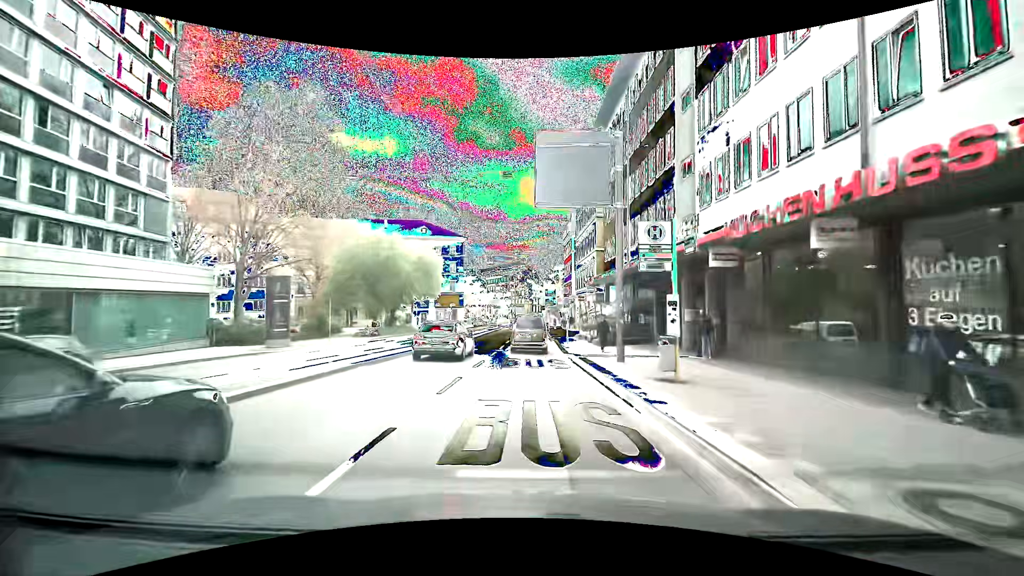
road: secondary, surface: asphalt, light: Day
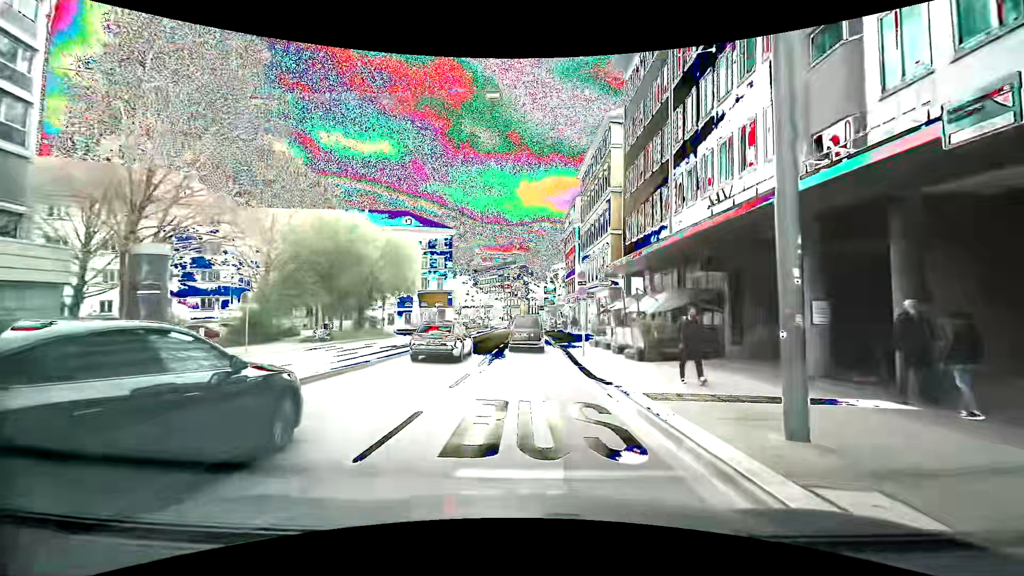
(0.0, +10.6) m; +1°
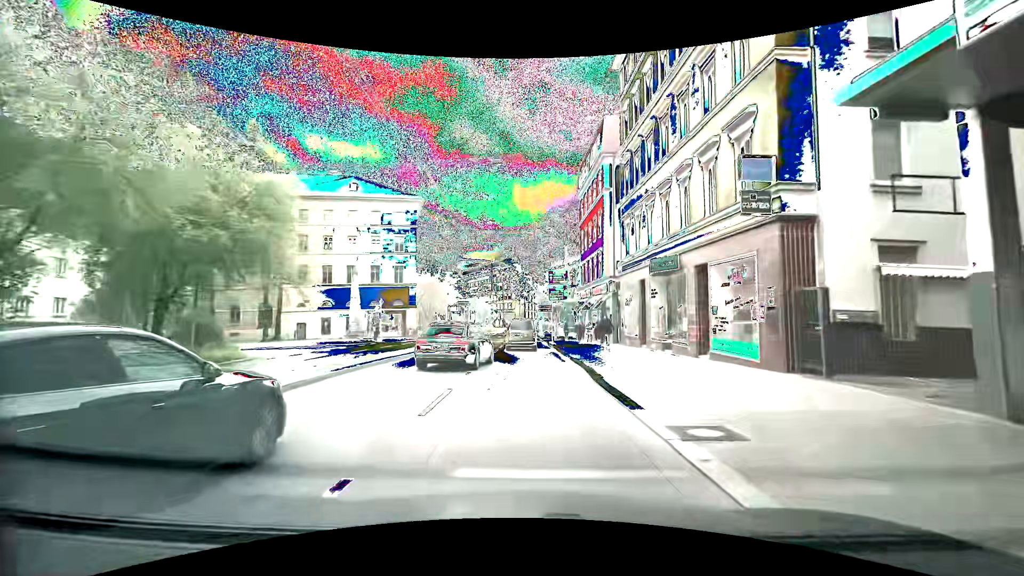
(-0.6, +27.4) m; -4°
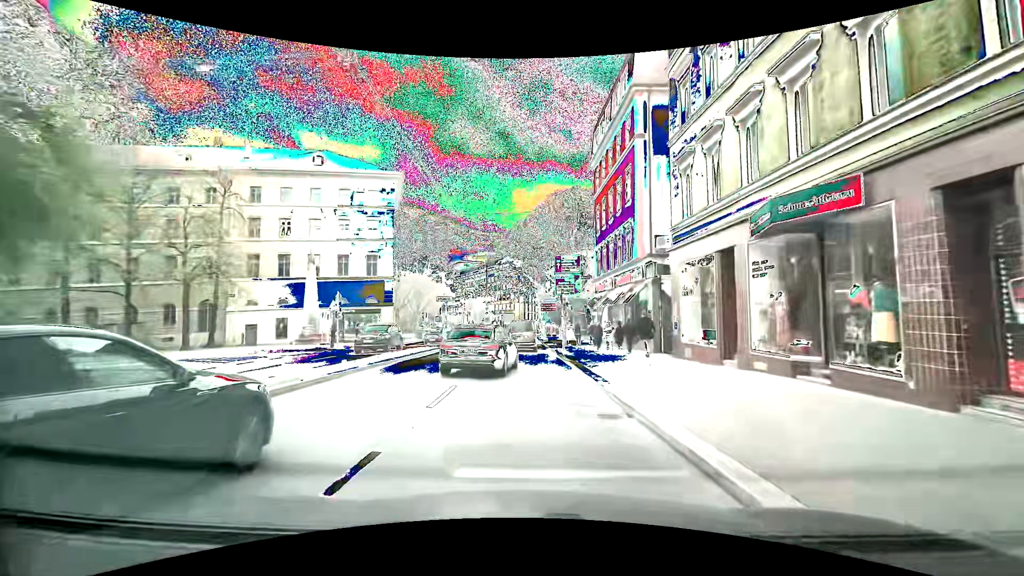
(+0.5, +11.1) m; +2°
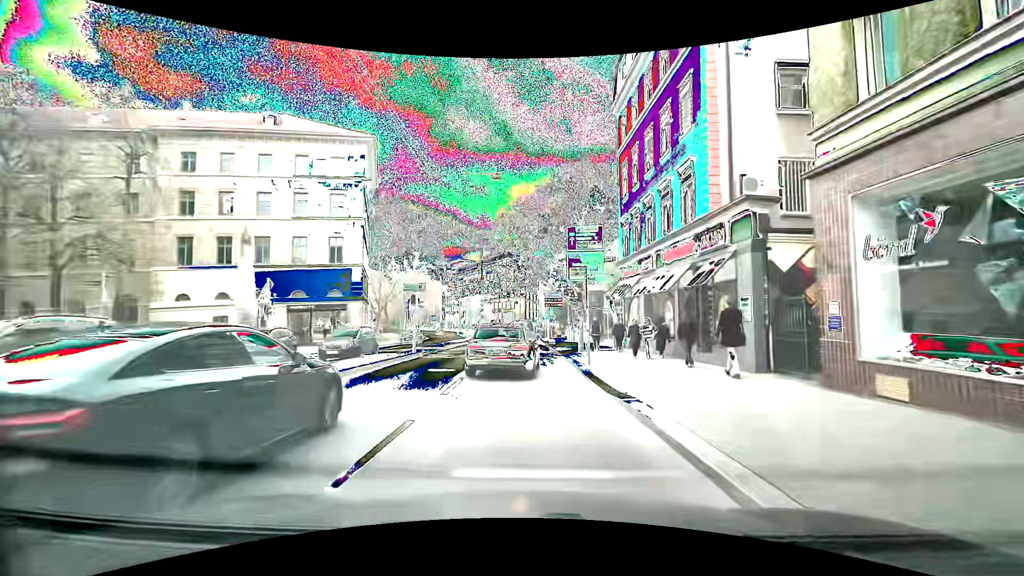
(+0.1, +10.3) m; 0°
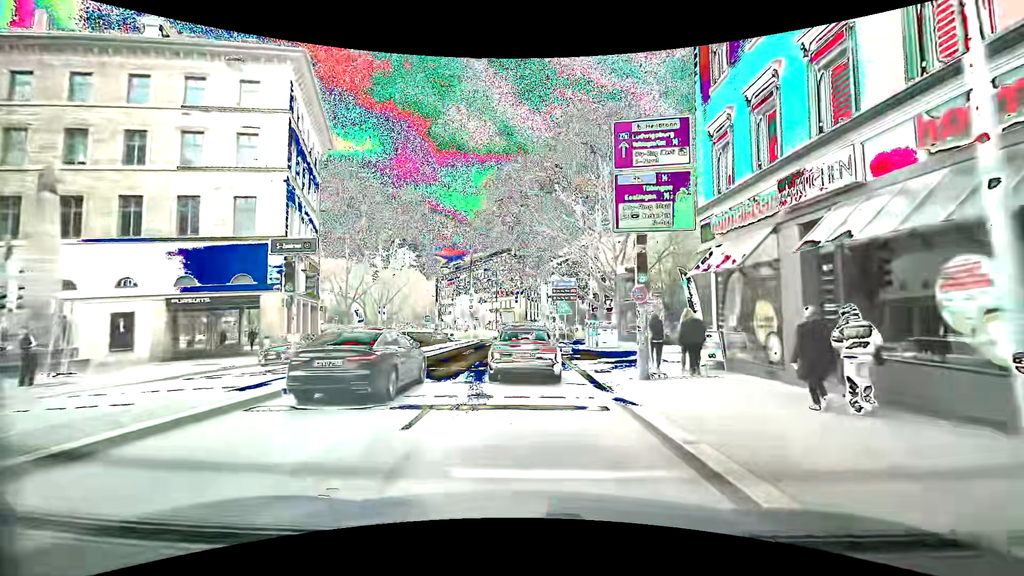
(+0.2, +14.0) m; +2°
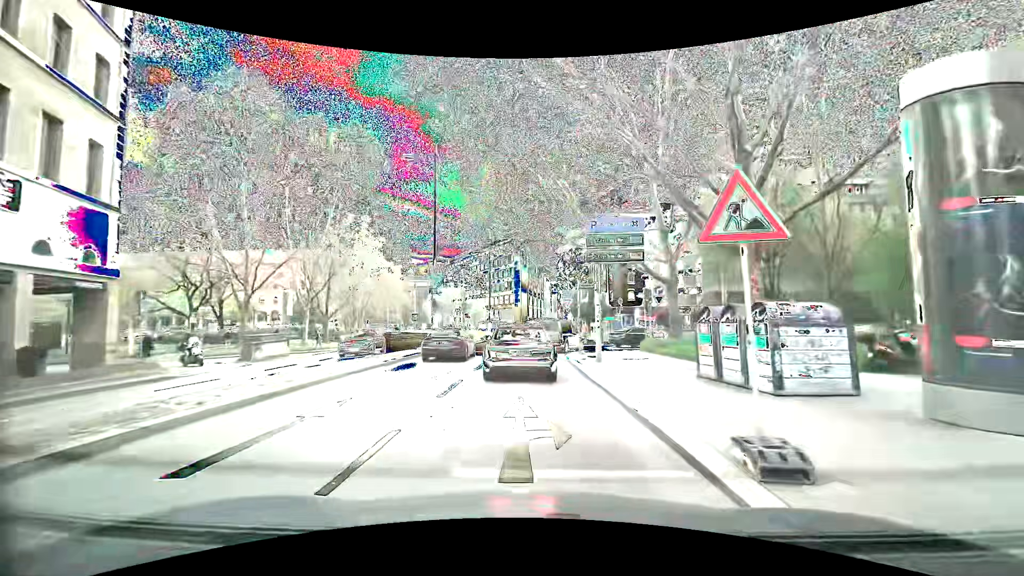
(-0.5, +22.2) m; -1°
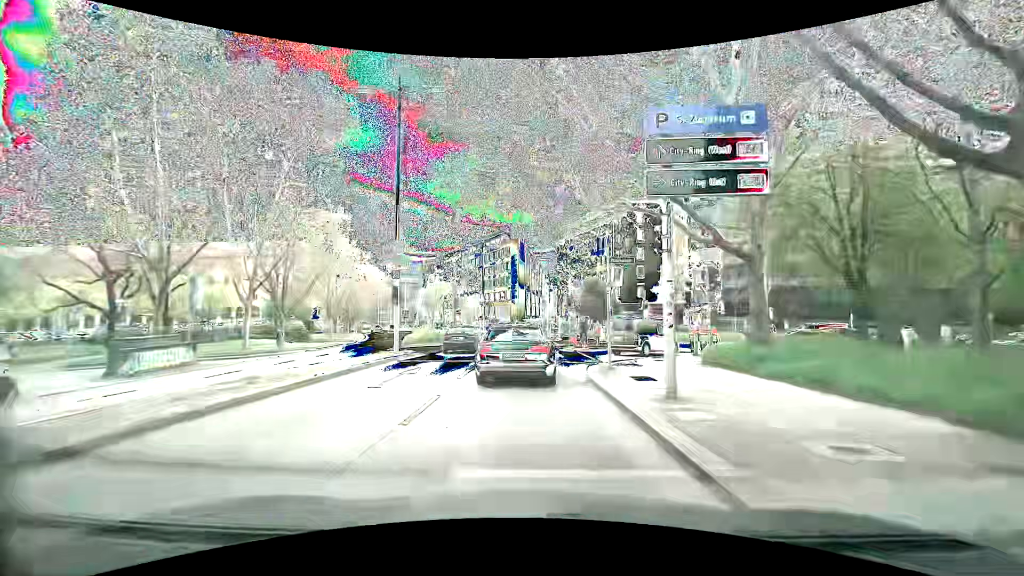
(0.0, +8.8) m; +1°
